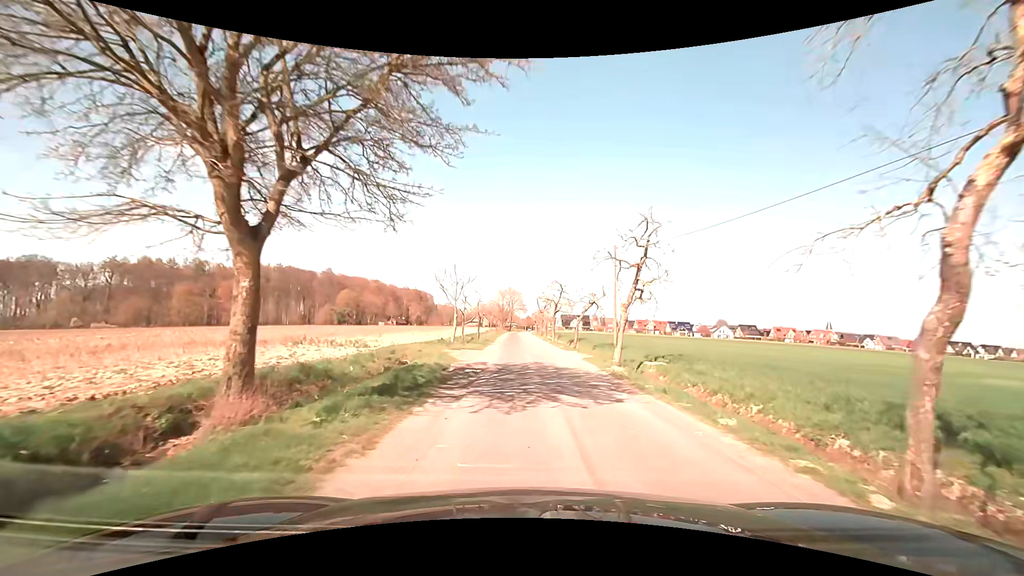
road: unclassified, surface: asphalt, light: Day
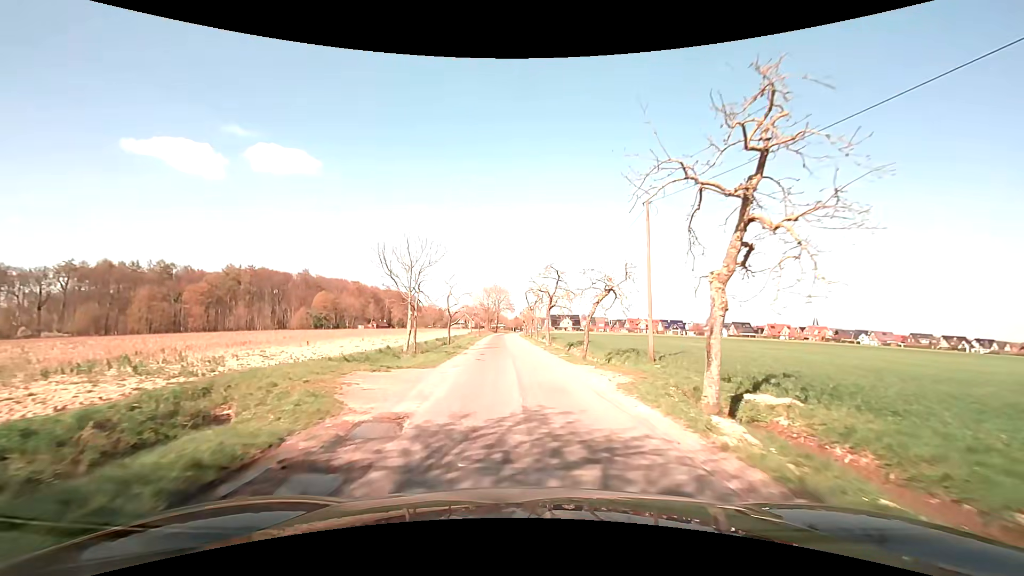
(+0.3, +11.7) m; +1°
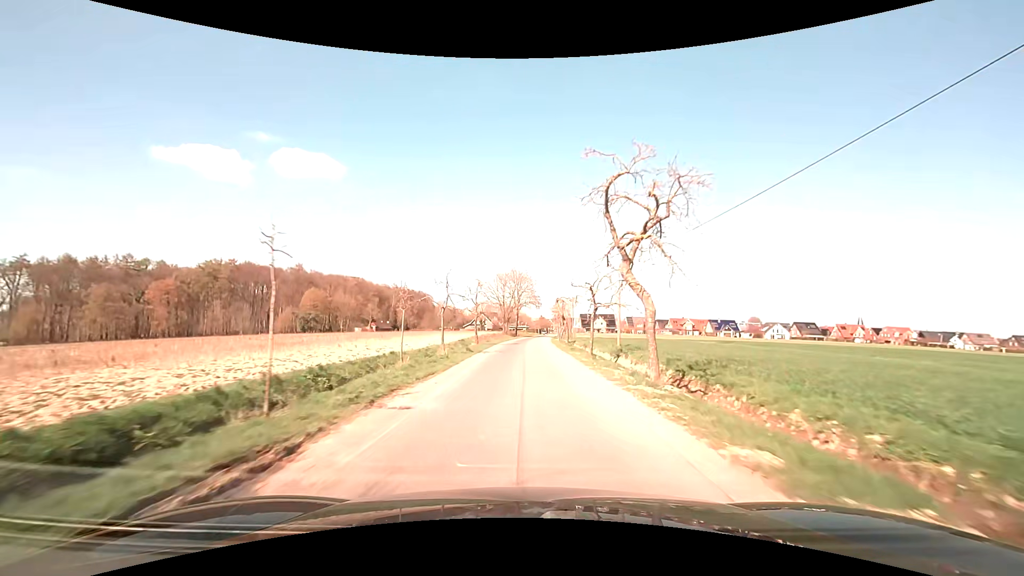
(-0.8, +38.0) m; -2°
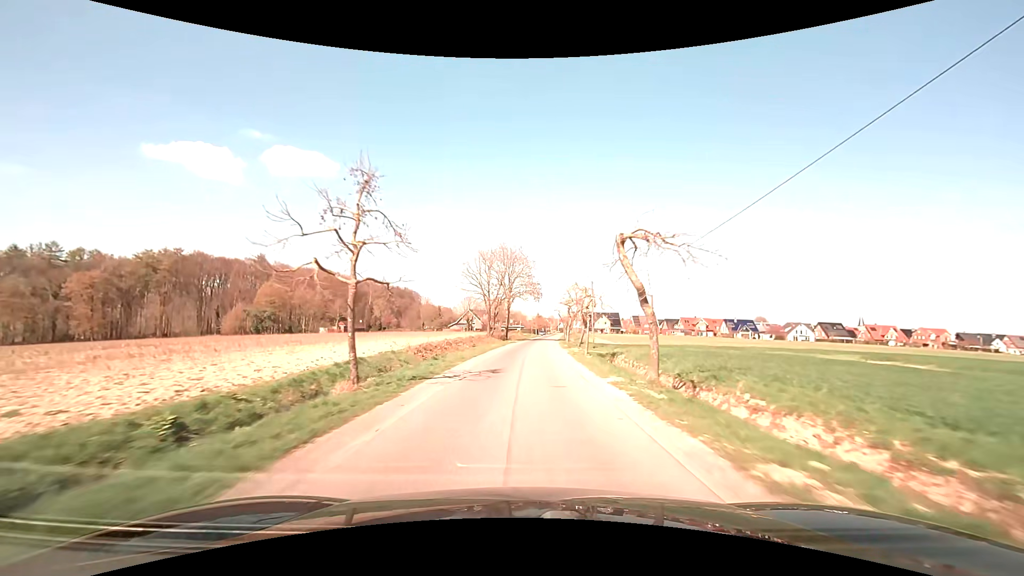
(0.0, +27.7) m; 0°
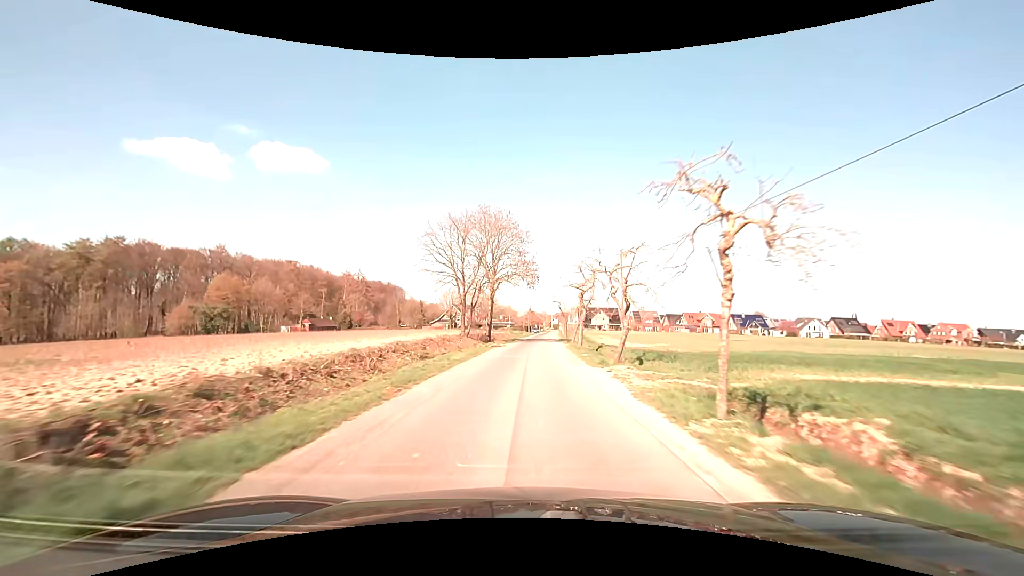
(+0.1, +19.3) m; +1°
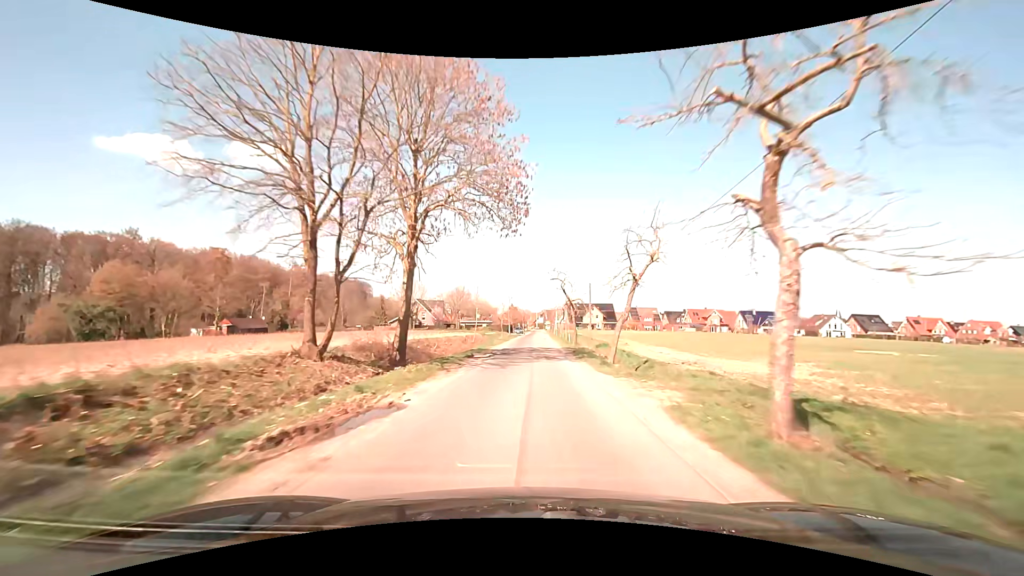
(+0.7, +29.5) m; +2°
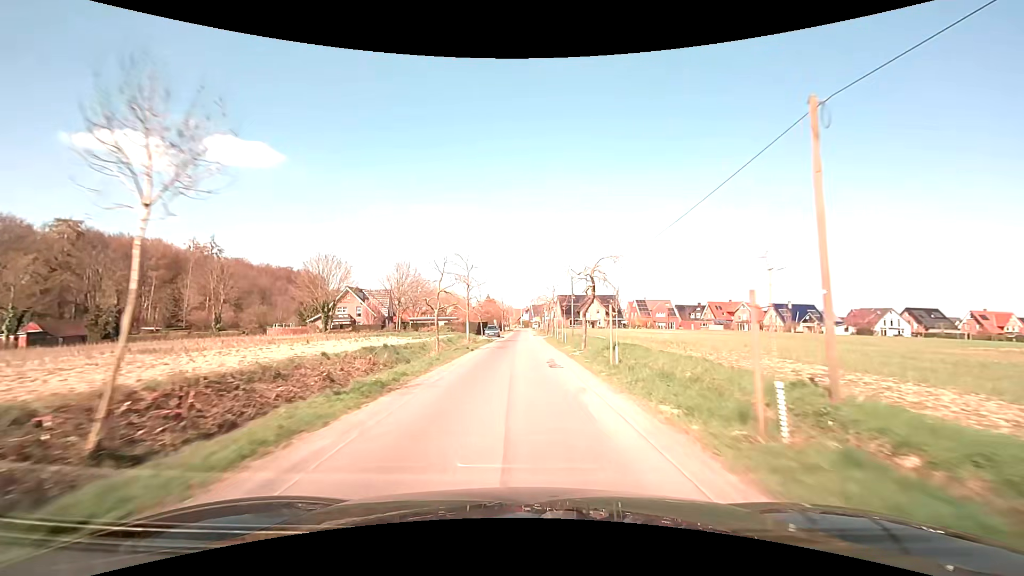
(+0.8, +39.1) m; +2°
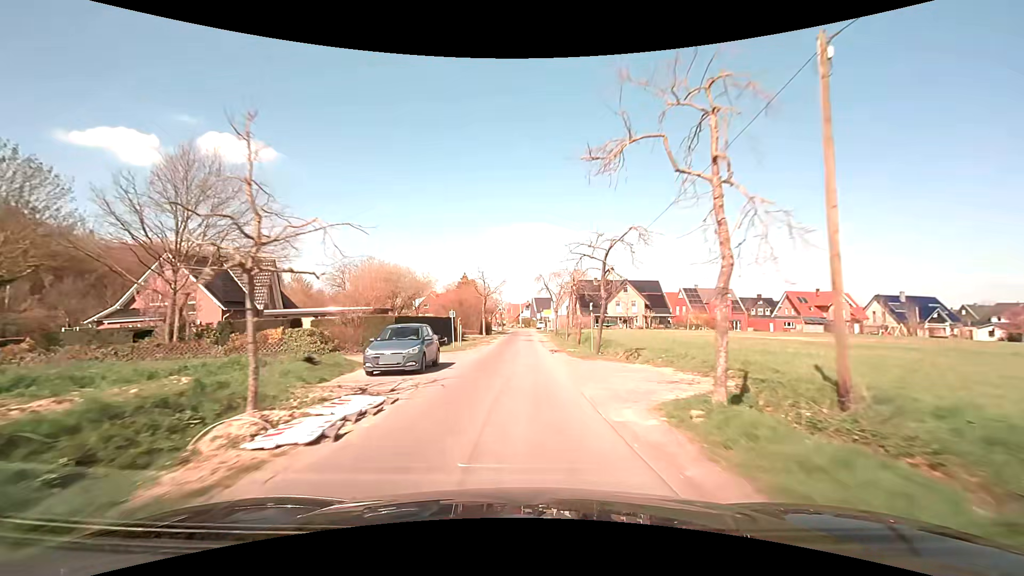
(+0.1, +45.5) m; 0°
(0, +10) (0, +20) (0, +30) (0, +40) (0, +50) (0, +60) (0, +70) (0, +80) (0, +90) (0, +100) m
